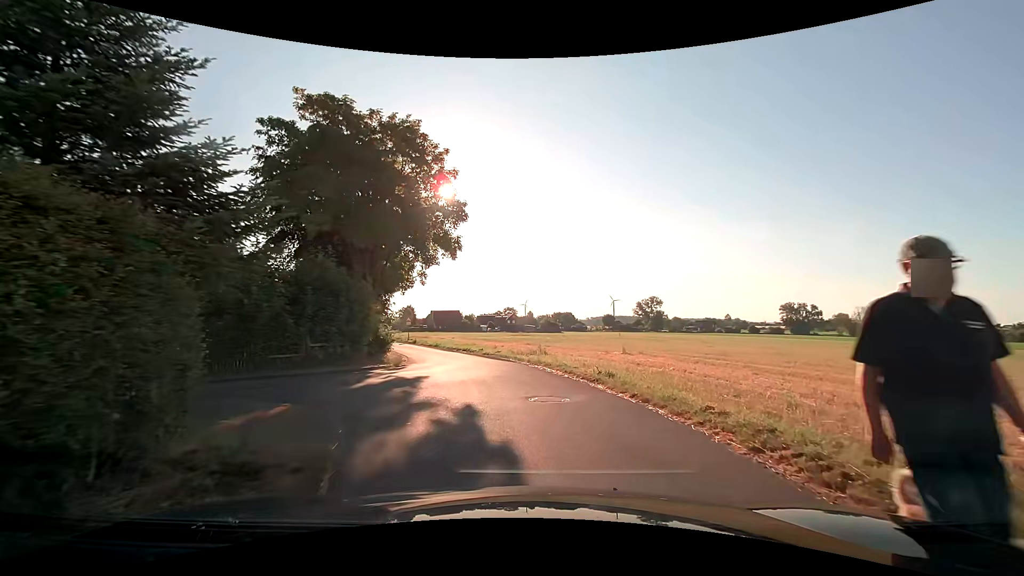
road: residential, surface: asphalt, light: Day
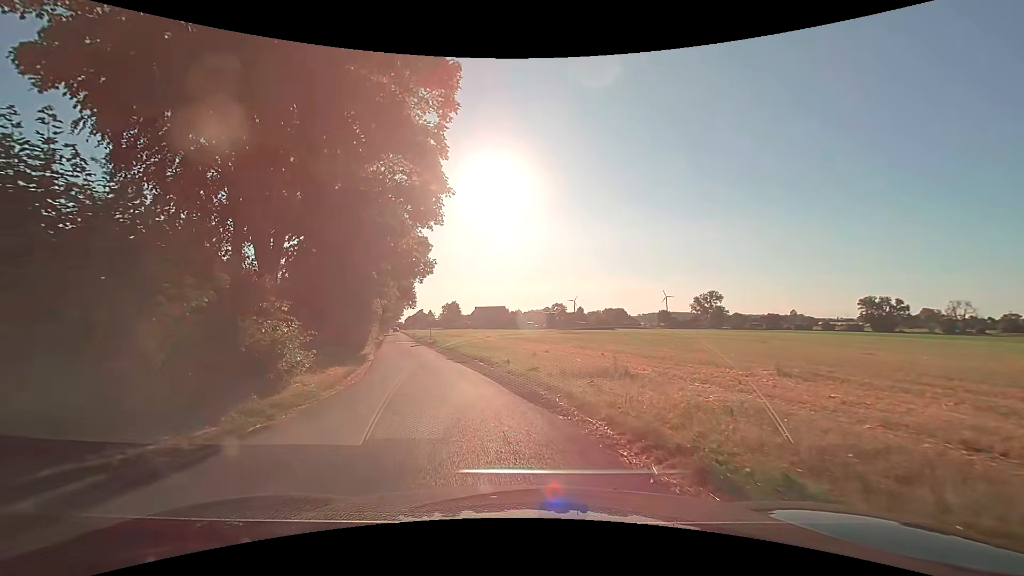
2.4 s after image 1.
(-0.1, +13.9) m; -5°
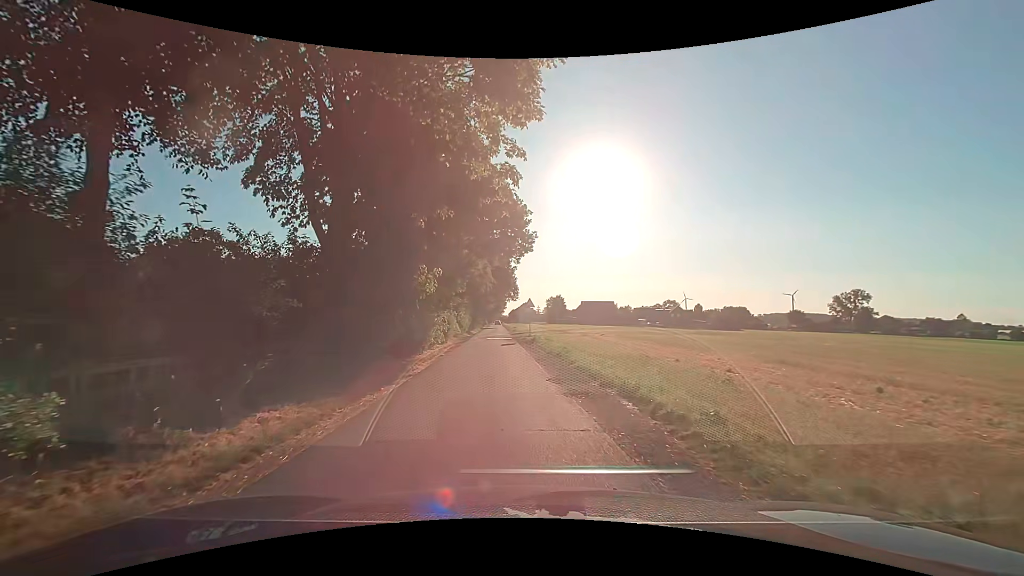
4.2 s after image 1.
(-1.4, +11.5) m; -12°
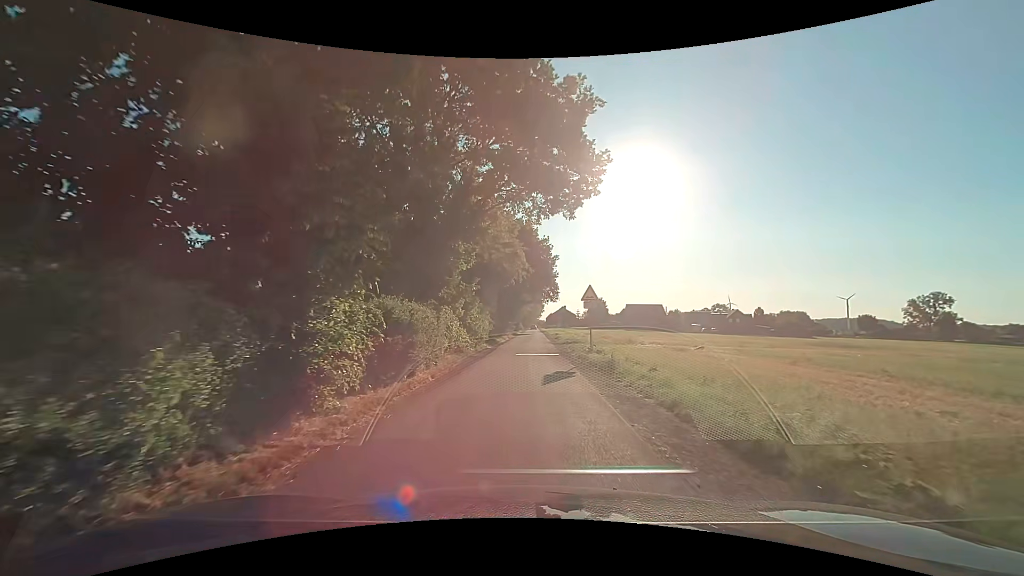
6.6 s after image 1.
(-0.9, +17.1) m; -4°
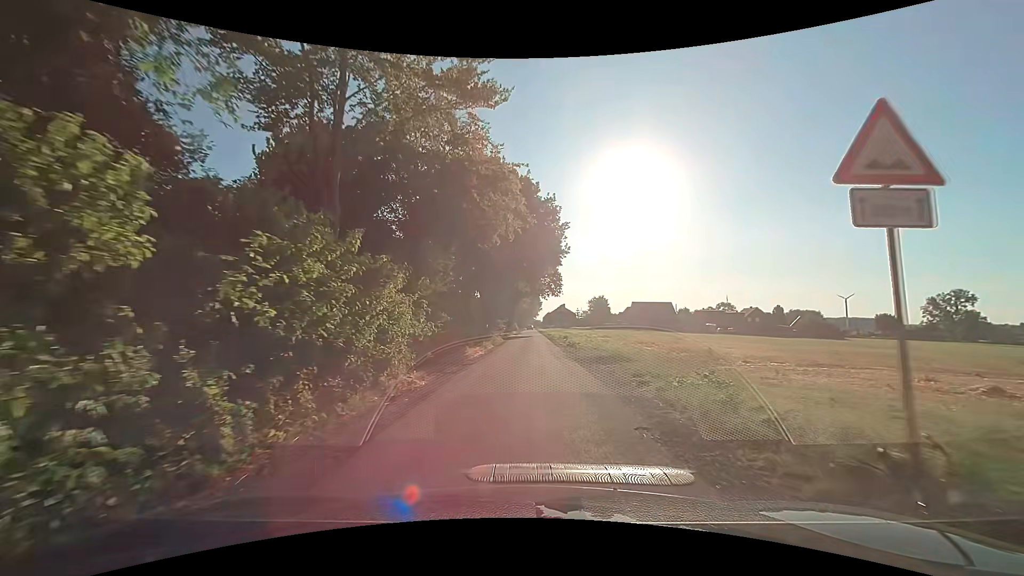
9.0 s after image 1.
(-0.1, +19.3) m; 0°
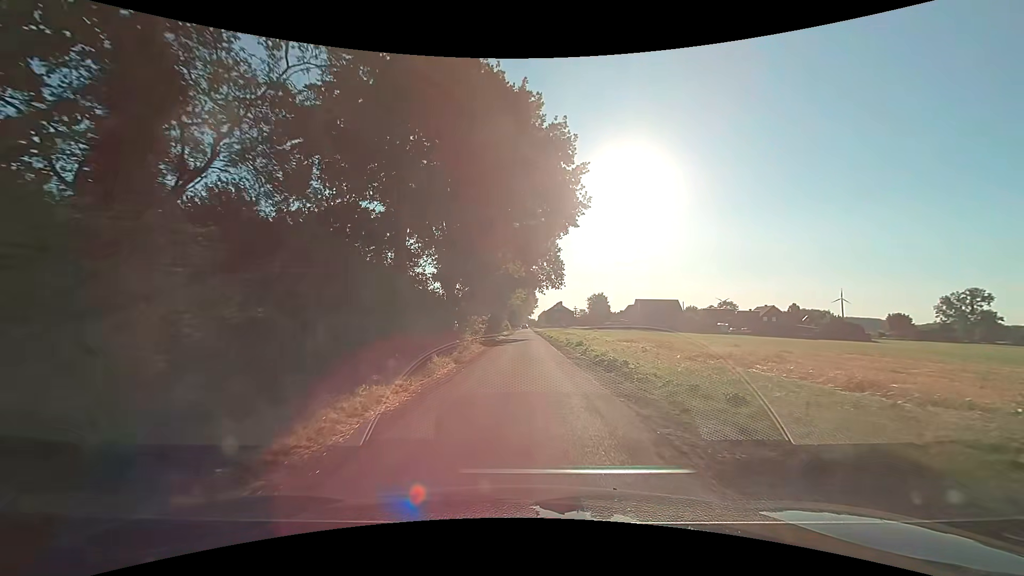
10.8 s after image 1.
(+0.2, +15.2) m; +1°
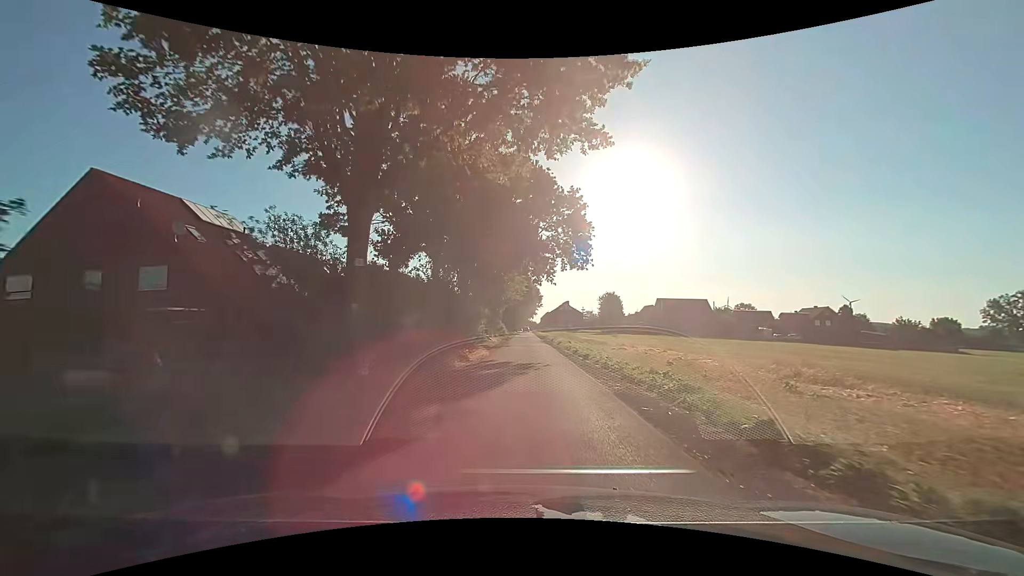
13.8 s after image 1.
(-0.2, +25.8) m; 0°
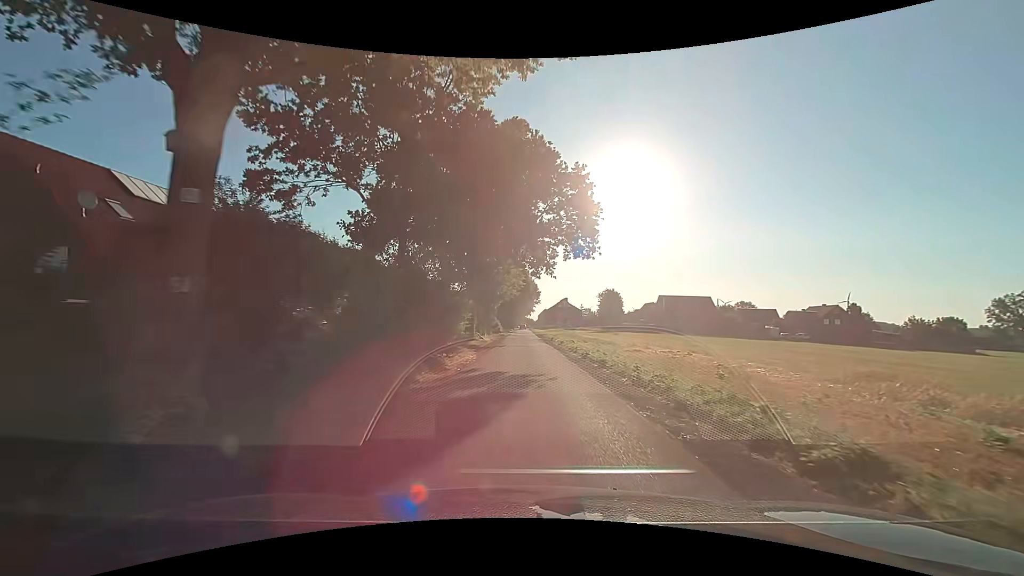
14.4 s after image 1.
(-0.1, +5.3) m; 0°
(0, +10) (0, +20) (0, +30) (0, +40) (-1, +50) (-1, +60) (-1, +70) (-1, +80) (-1, +90) (-1, +100) m
